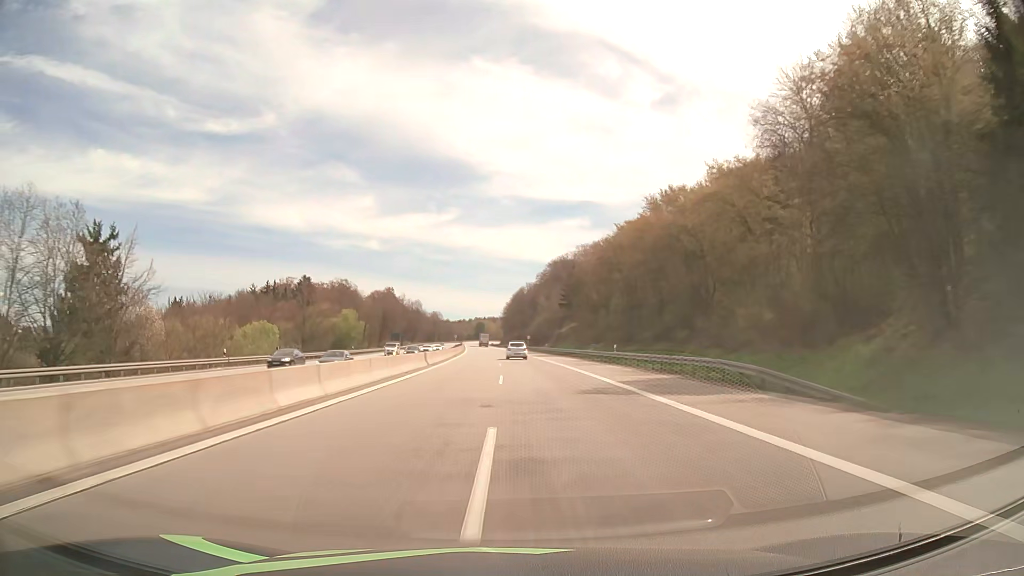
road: motorway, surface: asphalt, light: Day
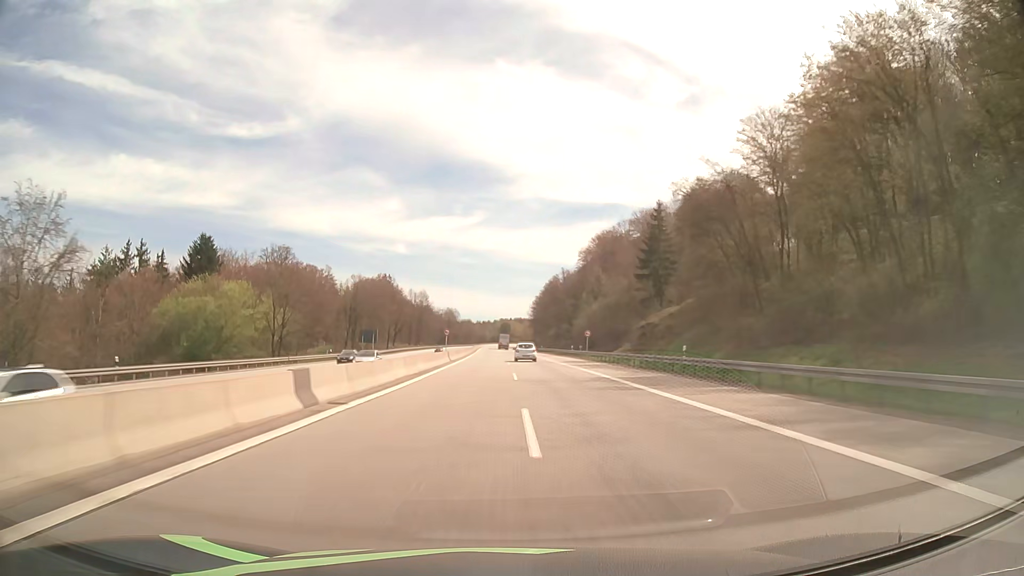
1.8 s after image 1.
(-1.2, +68.4) m; -2°
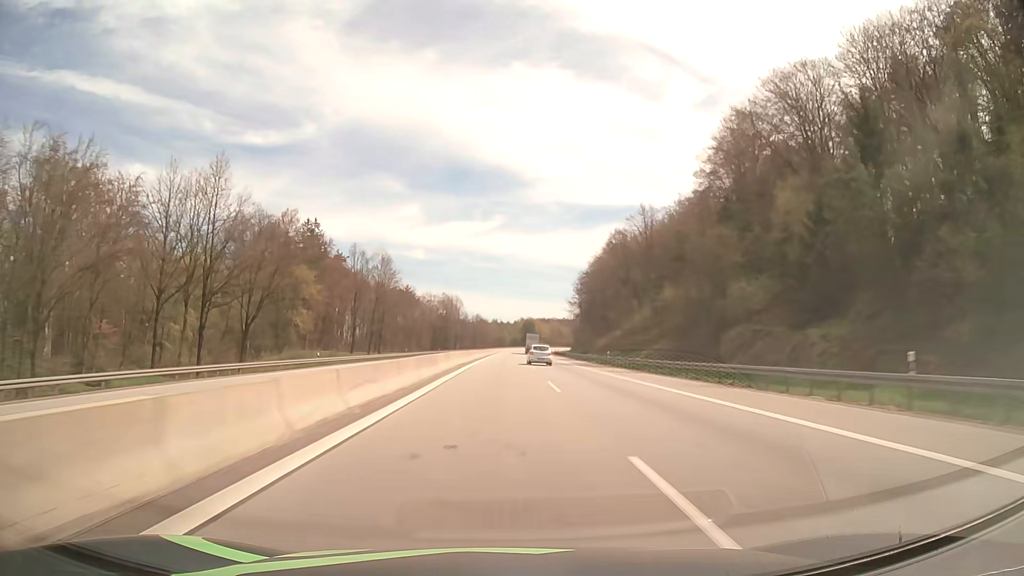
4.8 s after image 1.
(-2.6, +113.5) m; -2°
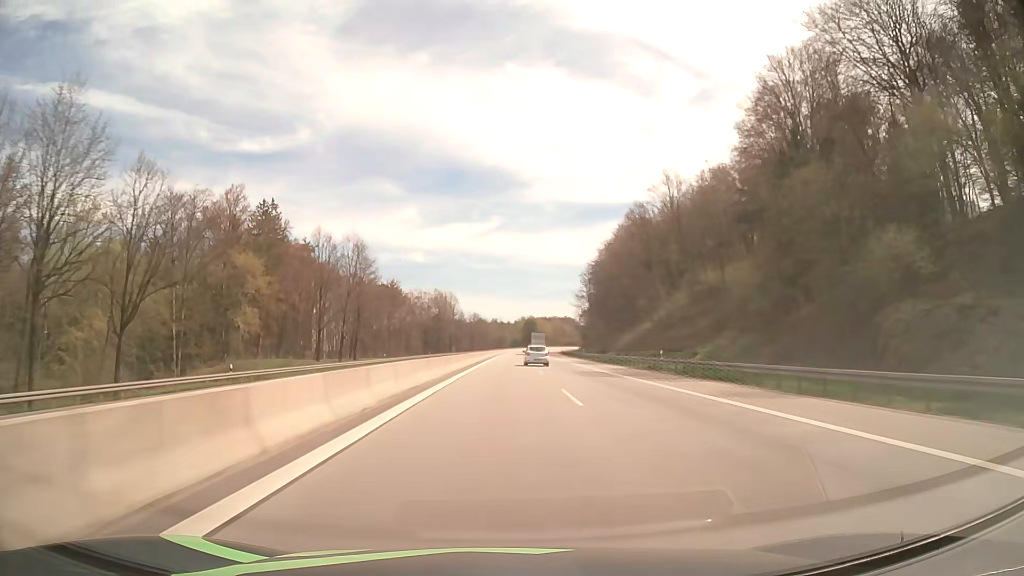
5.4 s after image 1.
(0.0, +22.6) m; 0°
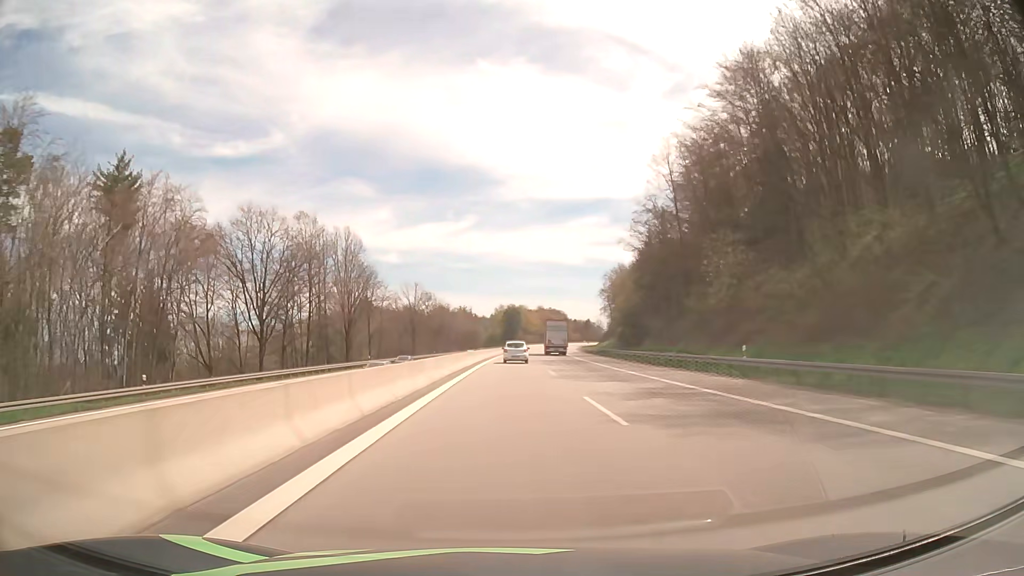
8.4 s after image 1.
(+1.0, +111.5) m; +2°
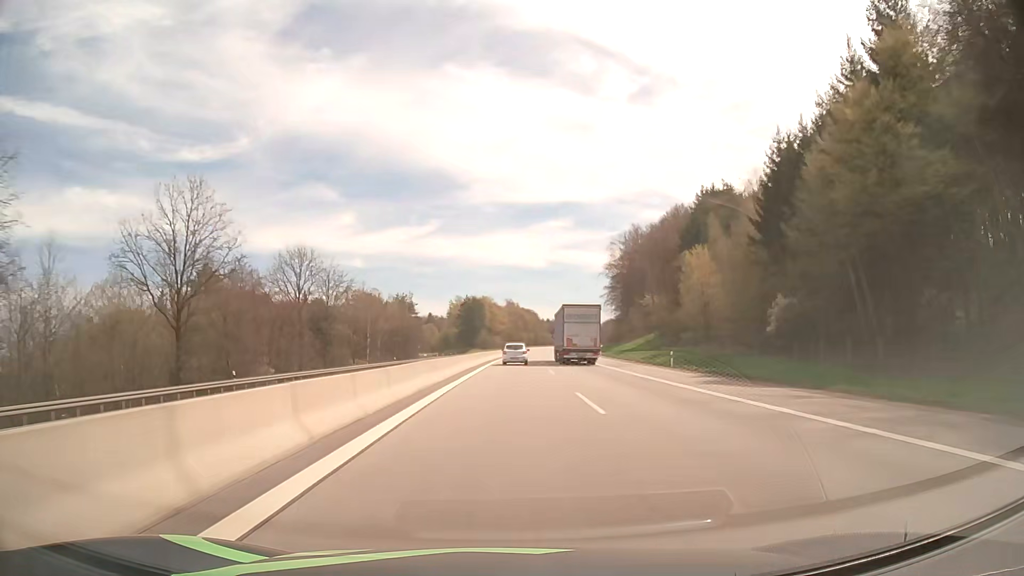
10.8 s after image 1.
(+2.2, +87.2) m; +3°
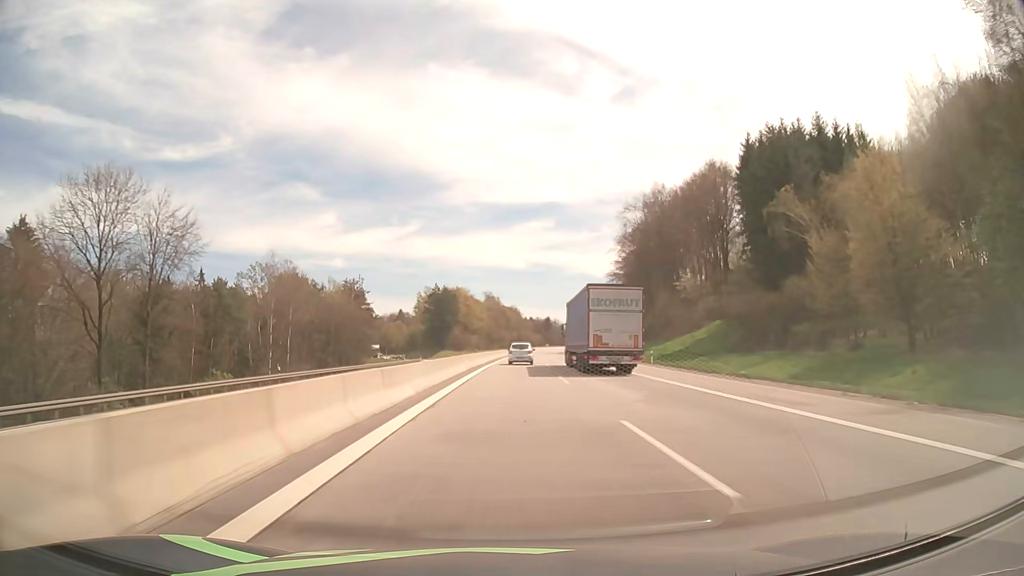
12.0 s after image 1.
(+0.6, +43.4) m; +2°
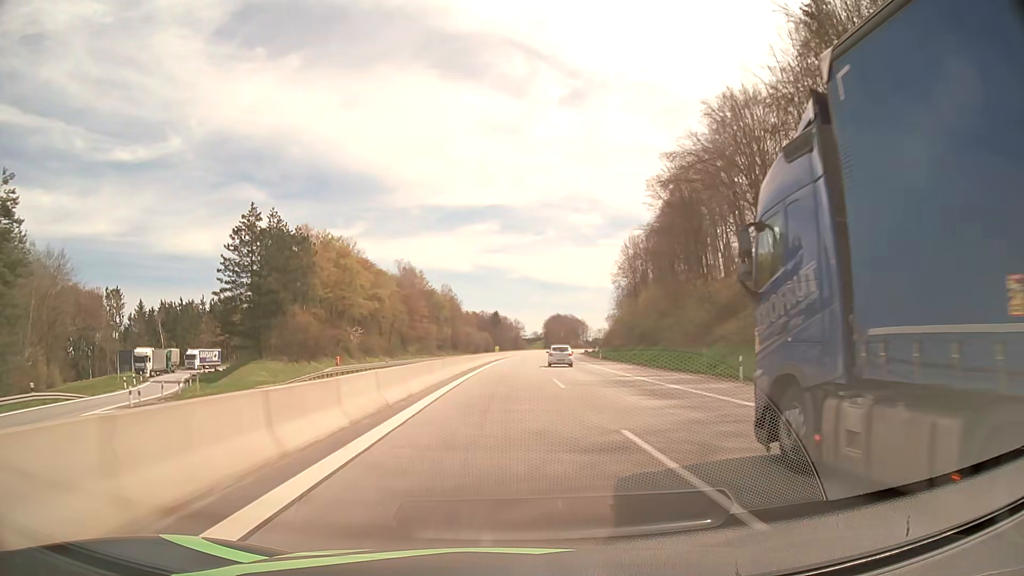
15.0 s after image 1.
(+4.5, +108.5) m; +5°
(0, +10) (0, +20) (0, +30) (+1, +40) (+1, +50) (+1, +60) (+2, +70) (+3, +80) (+3, +90) (+4, +100) m
